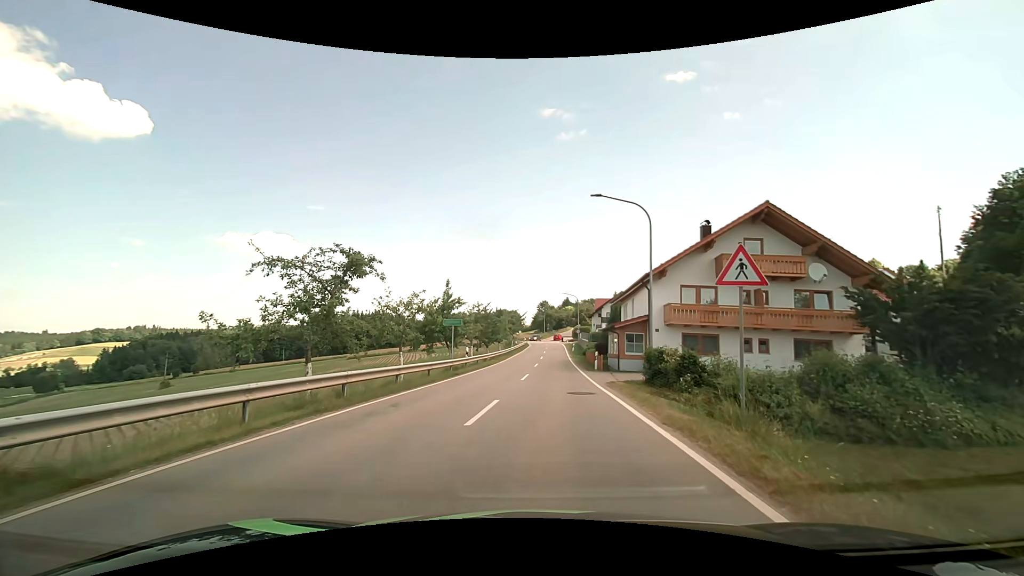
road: secondary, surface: asphalt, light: Day
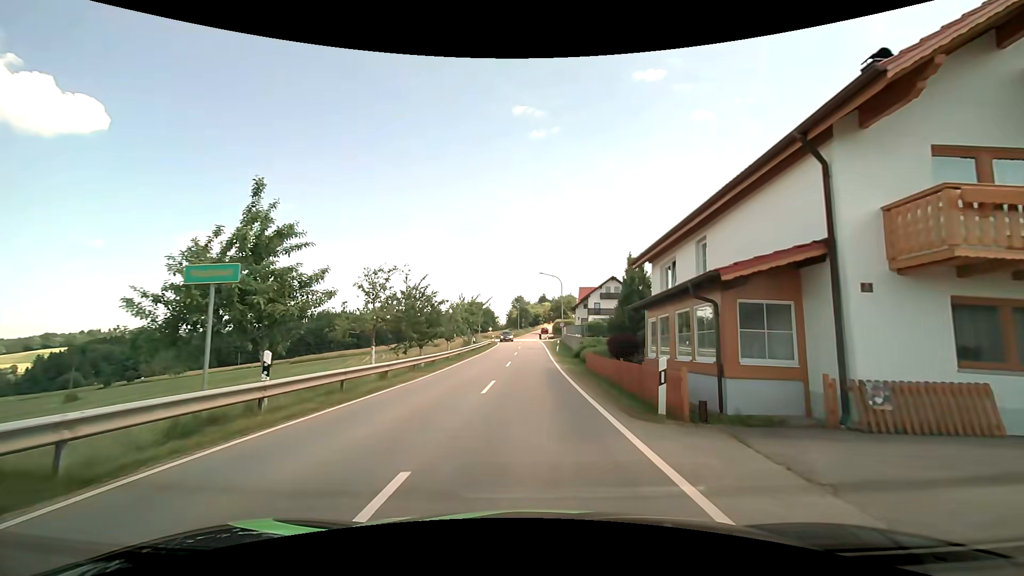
(+0.7, +19.5) m; +2°
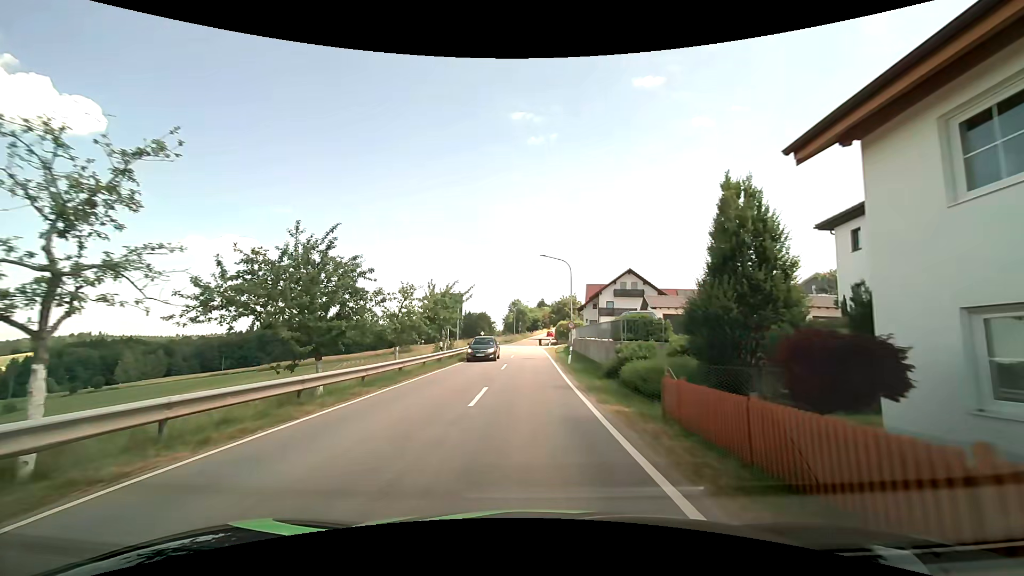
(0.0, +14.8) m; 0°
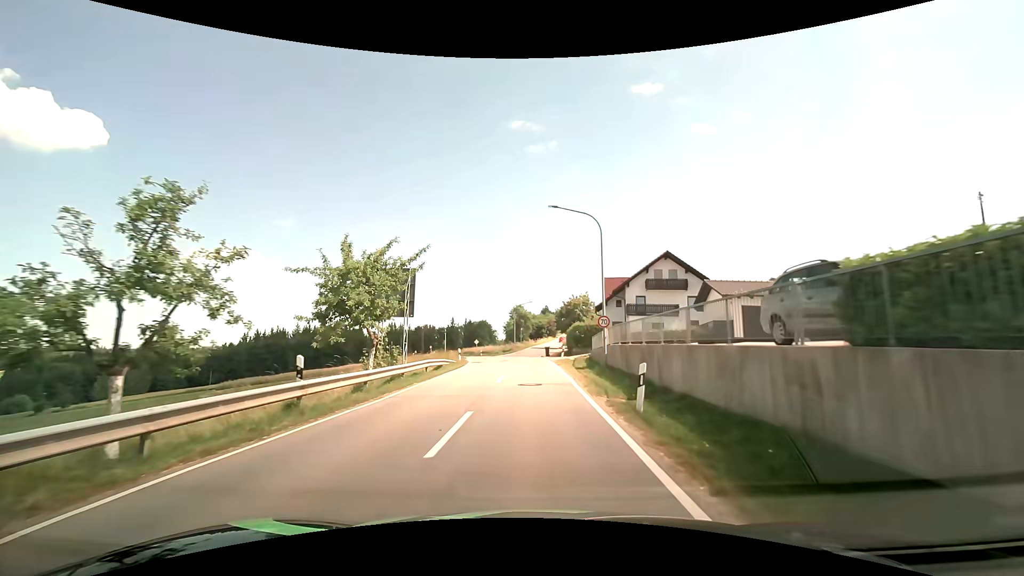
(0.0, +16.9) m; 0°
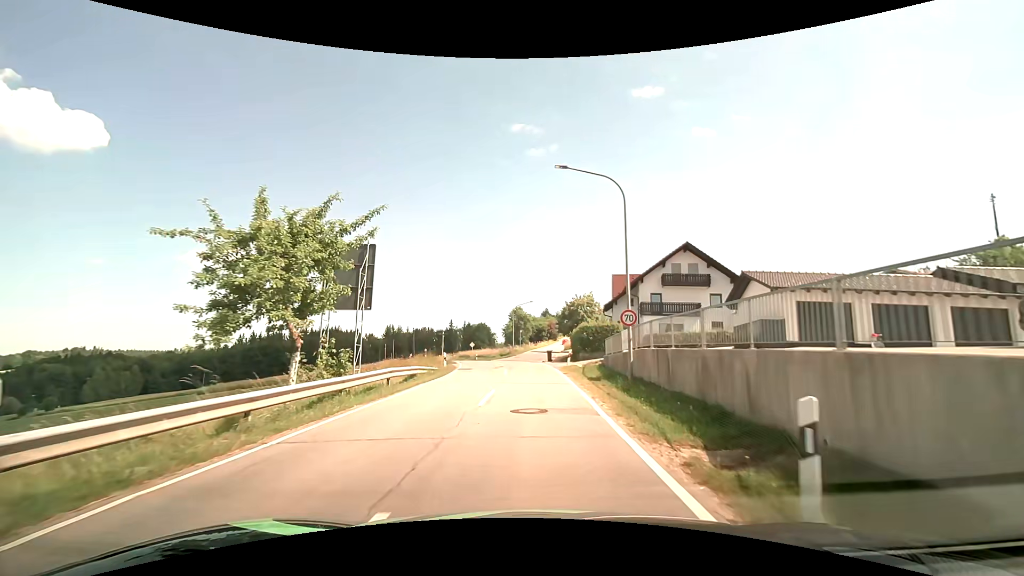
(0.0, +6.0) m; 0°
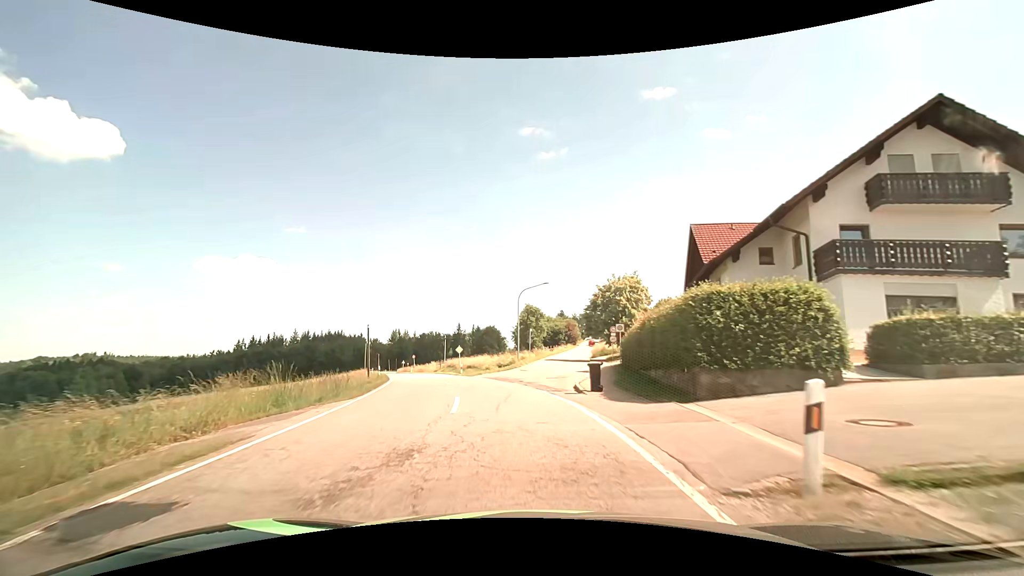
(0.0, +25.2) m; -1°
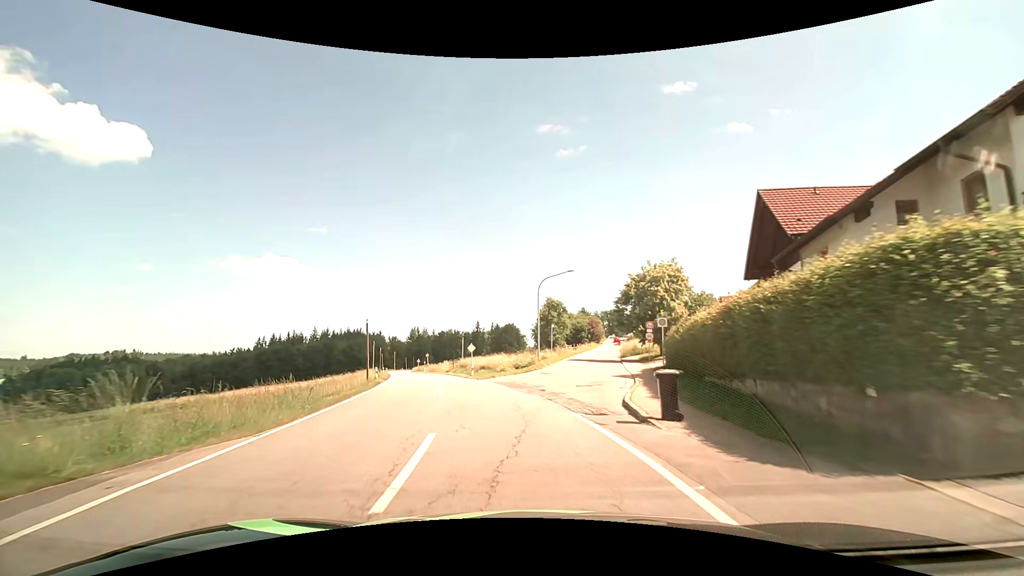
(-0.1, +6.5) m; -2°
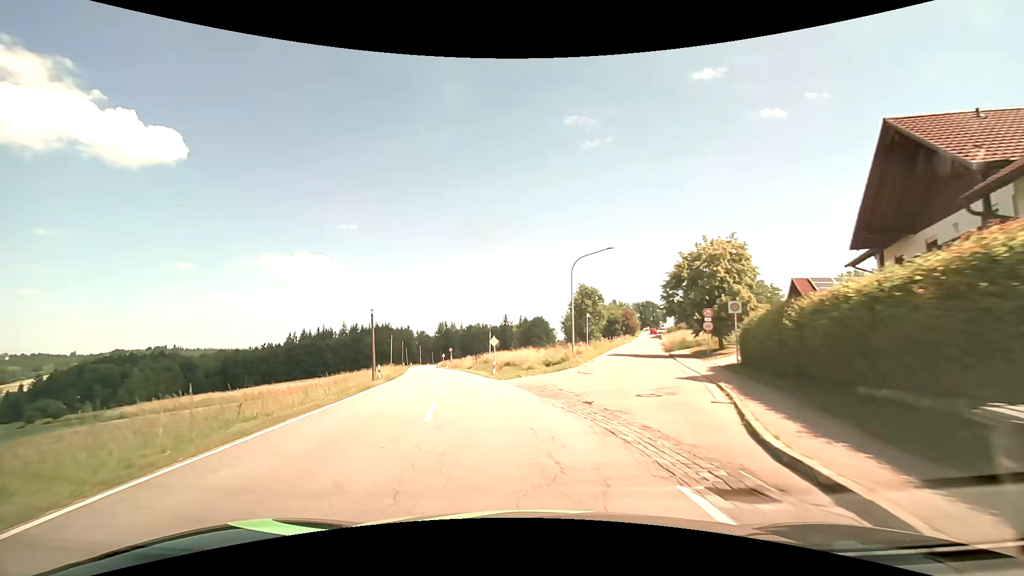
(-0.1, +6.6) m; -3°
